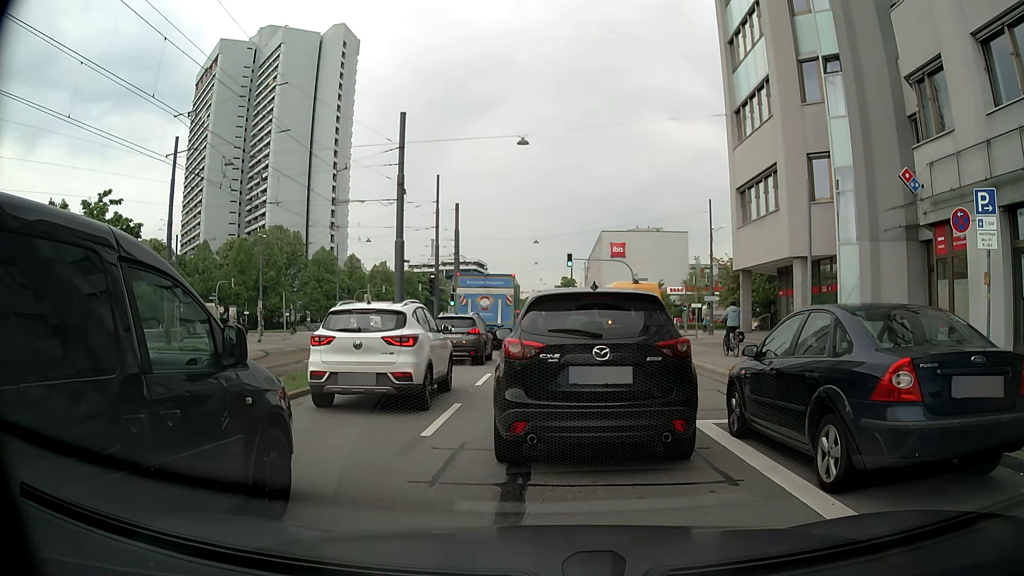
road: secondary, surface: asphalt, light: Day
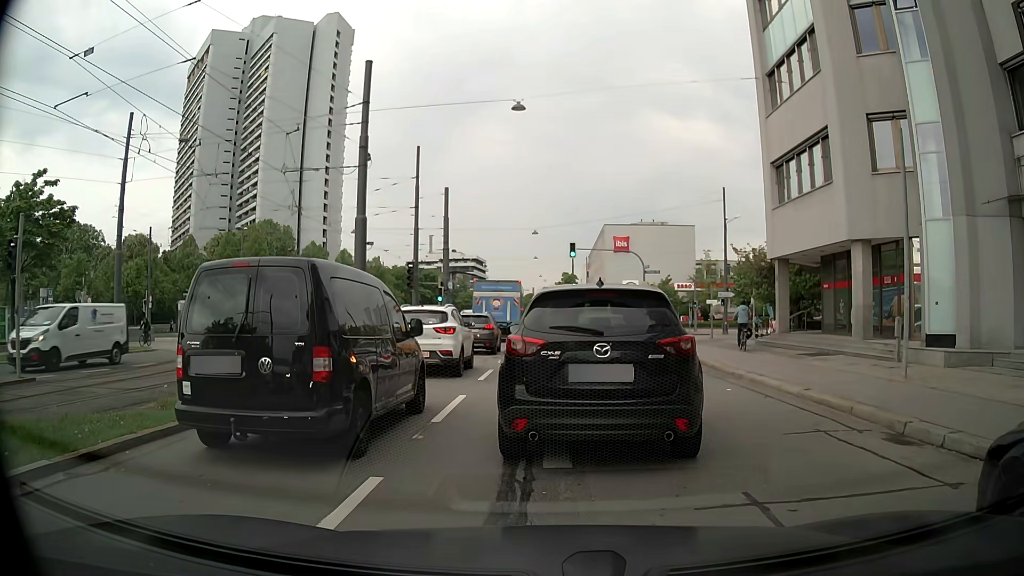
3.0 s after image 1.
(-0.1, +5.3) m; 0°
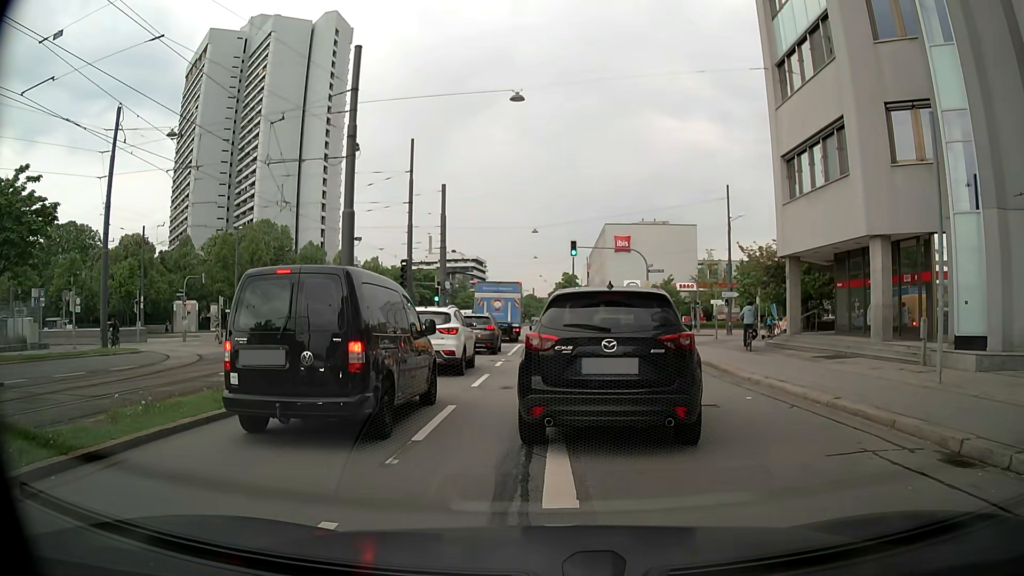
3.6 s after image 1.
(0.0, +1.3) m; -1°
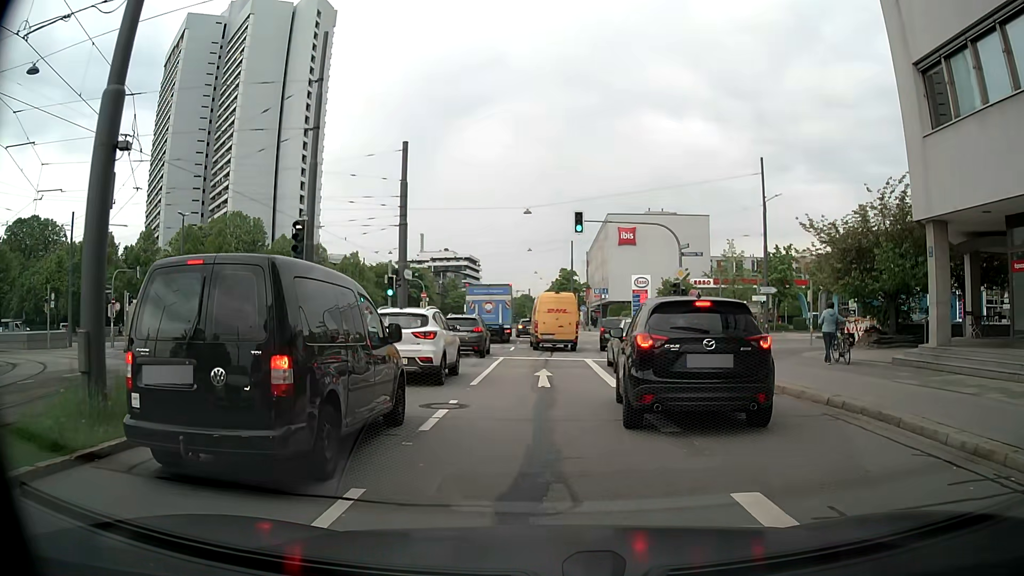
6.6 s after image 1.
(-0.1, +11.2) m; 0°
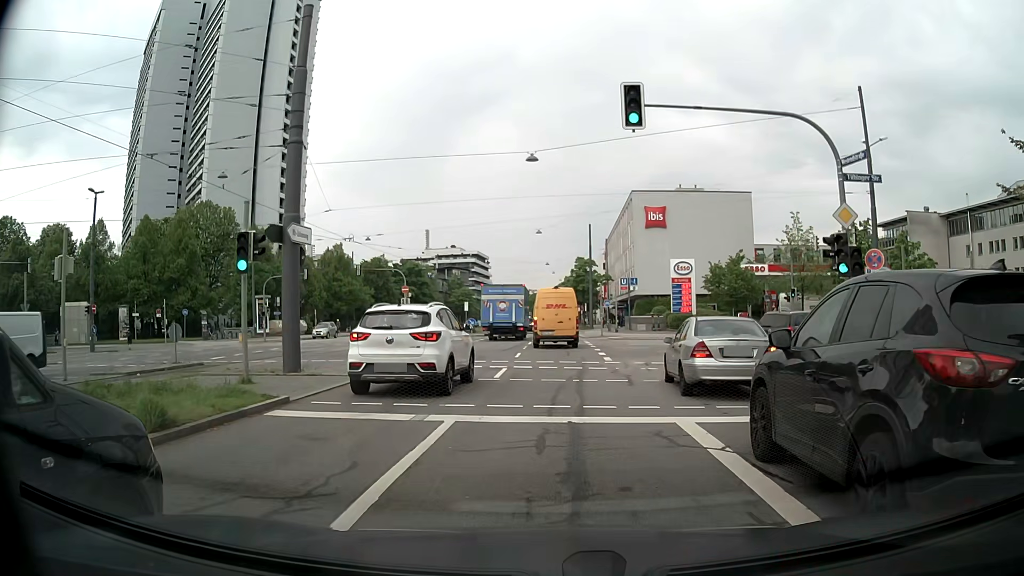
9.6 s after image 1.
(-0.3, +15.6) m; -3°
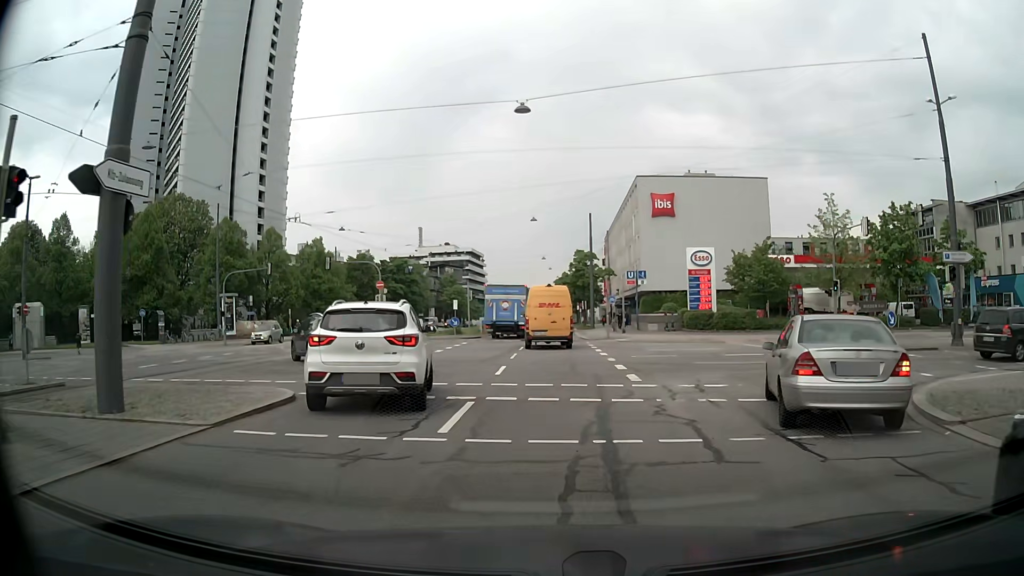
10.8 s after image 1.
(+0.1, +7.8) m; +1°
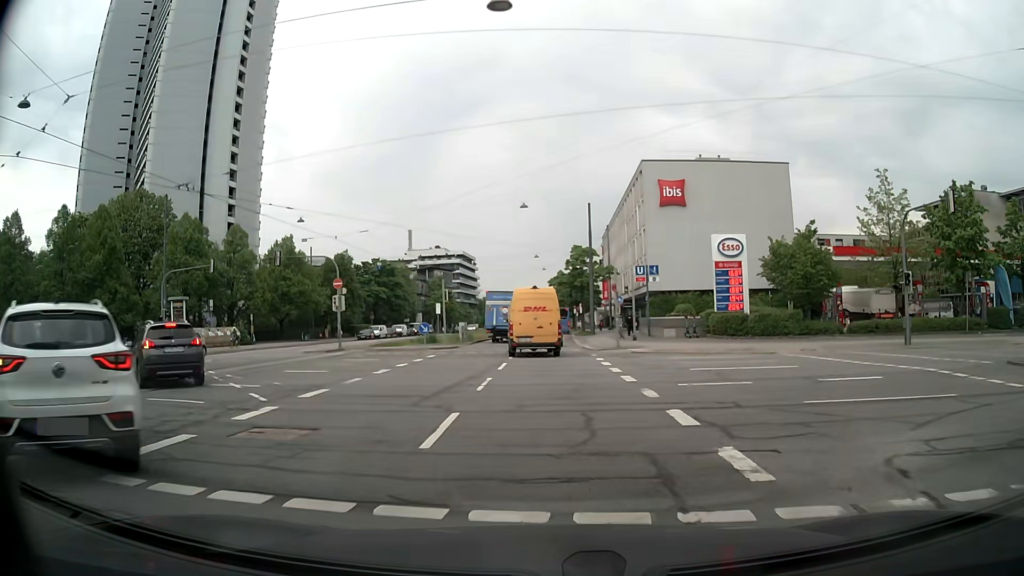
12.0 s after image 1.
(+0.1, +9.1) m; +1°
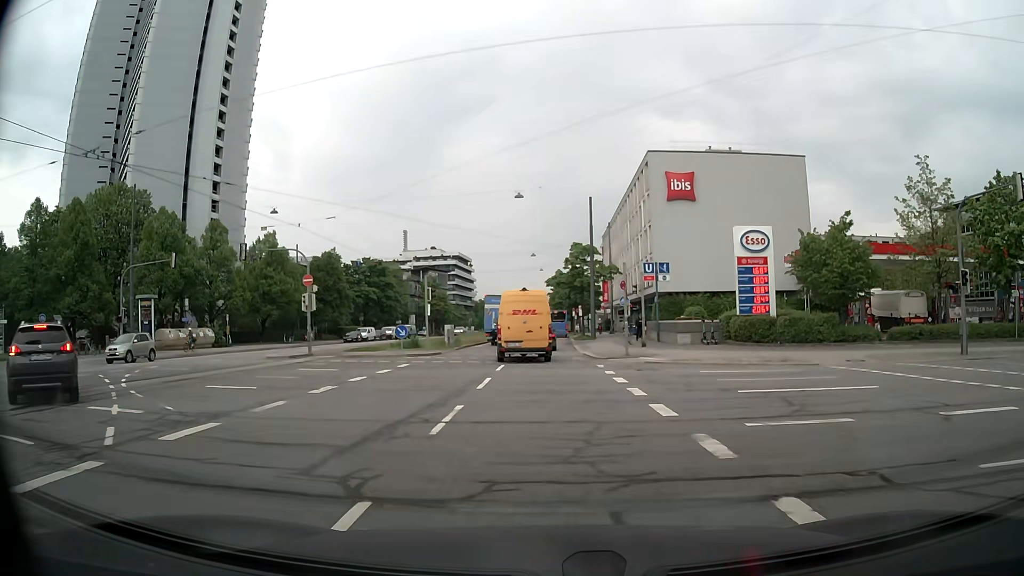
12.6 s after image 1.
(0.0, +5.0) m; 0°
(0, +10) (0, +20) (0, +30) (0, +40) (0, +50) (0, +60) (0, +70) (0, +80) (+1, +90) (+1, +100) m
